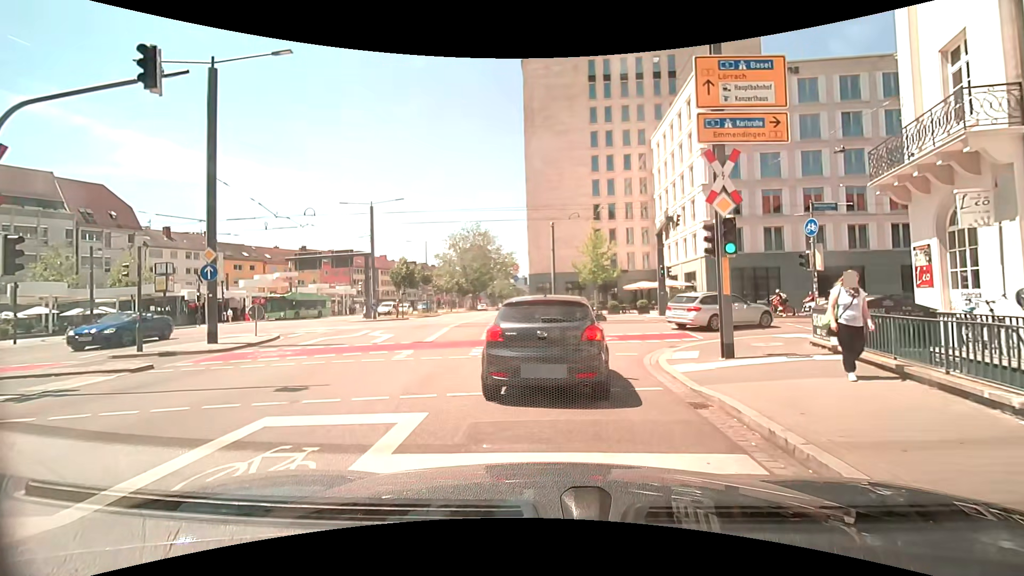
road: primary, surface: asphalt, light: Day
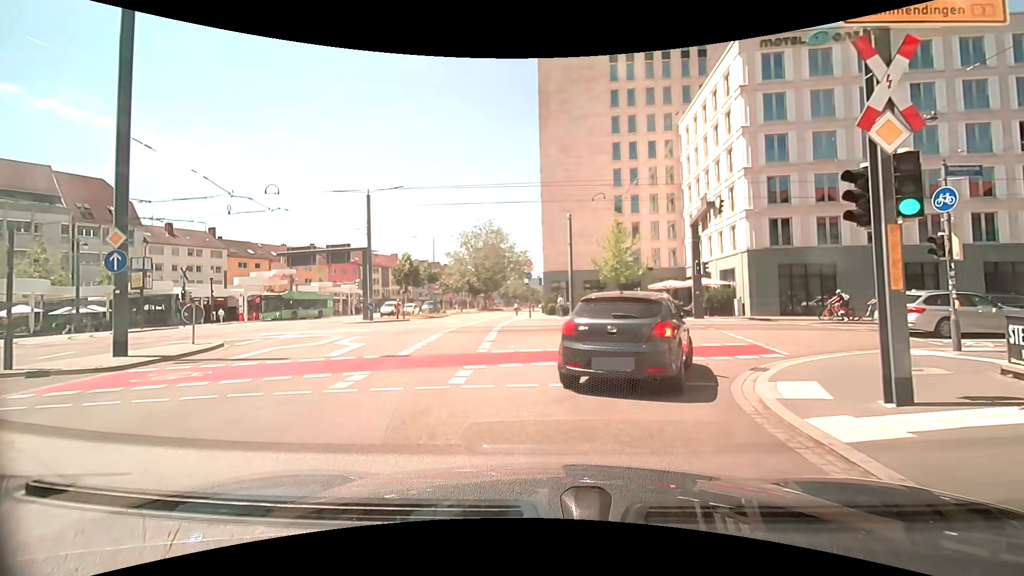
(-0.2, +4.7) m; -3°
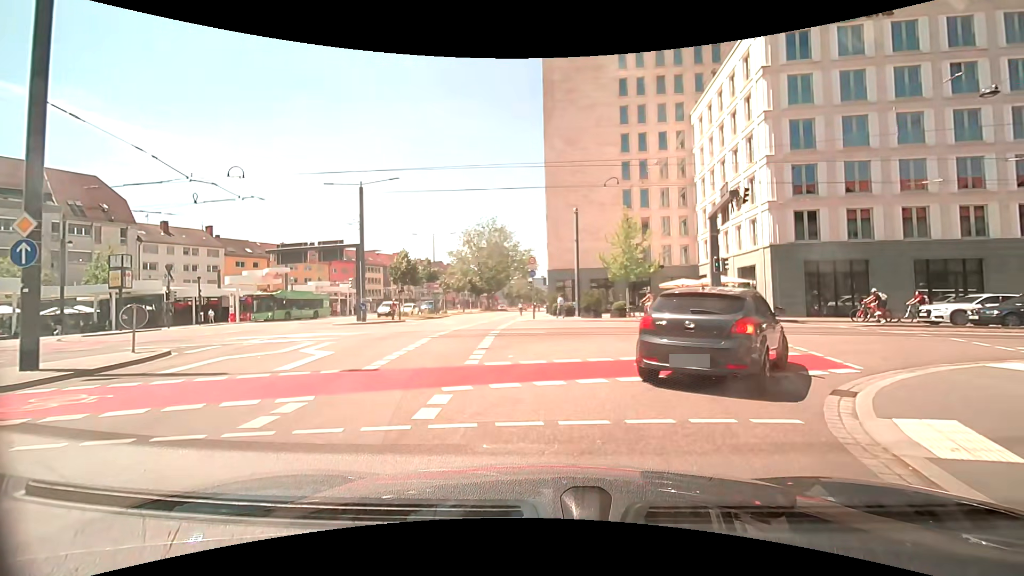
(0.0, +2.5) m; -1°
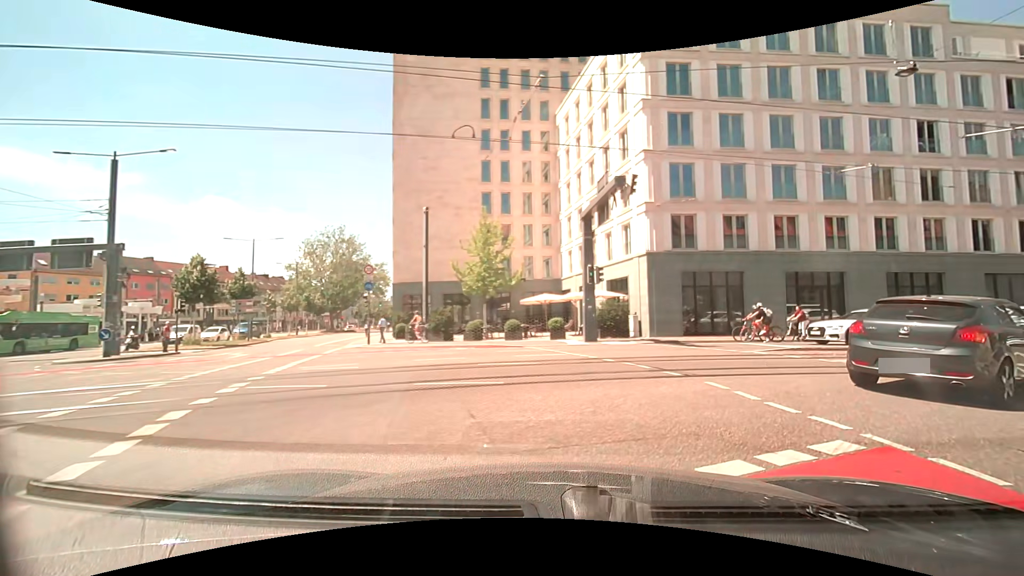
(+0.8, +7.4) m; +16°
